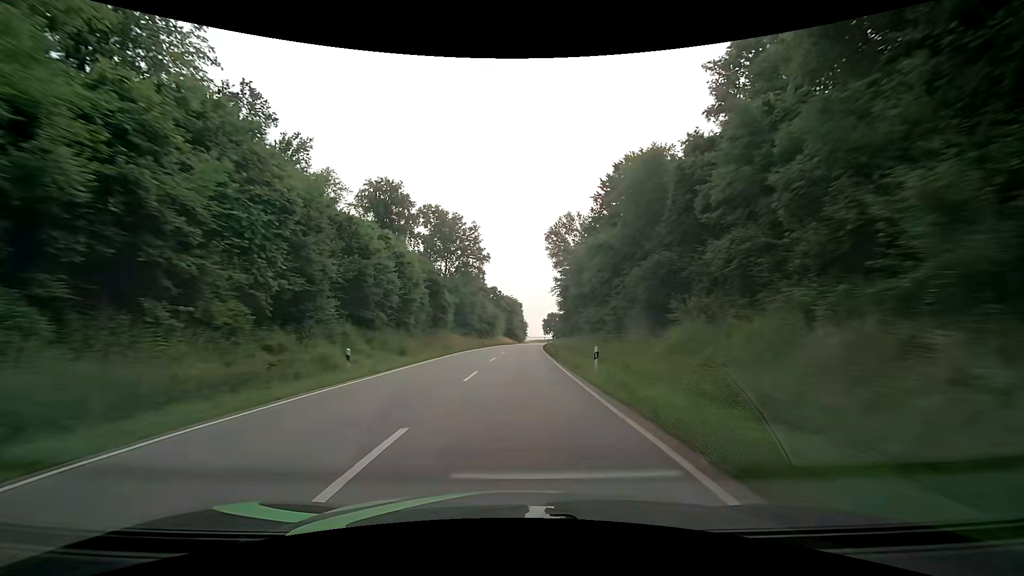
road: secondary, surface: asphalt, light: Day
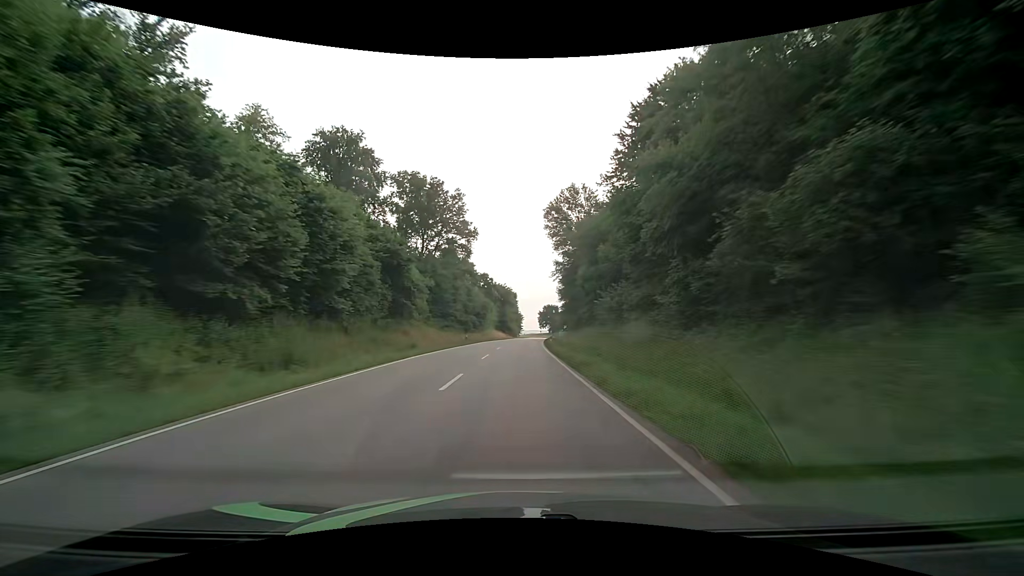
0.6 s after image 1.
(+0.1, +15.9) m; +1°
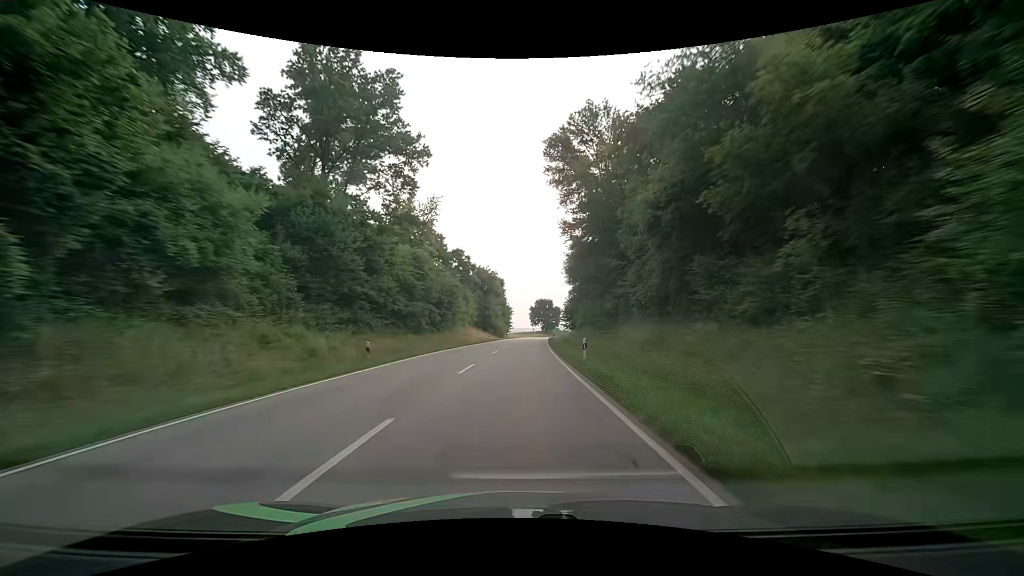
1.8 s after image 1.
(+0.3, +31.9) m; +1°
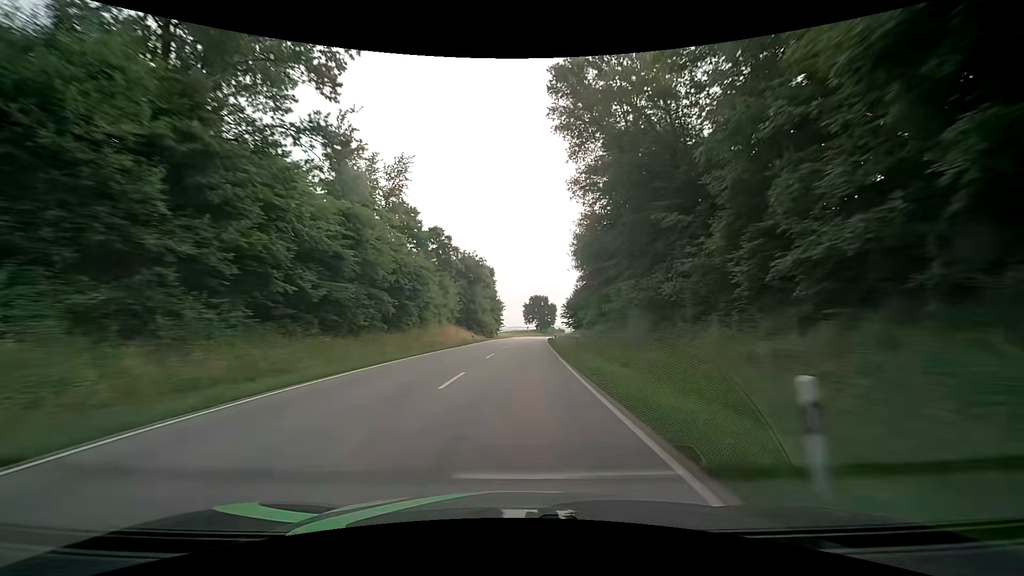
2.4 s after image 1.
(+0.1, +15.9) m; +1°
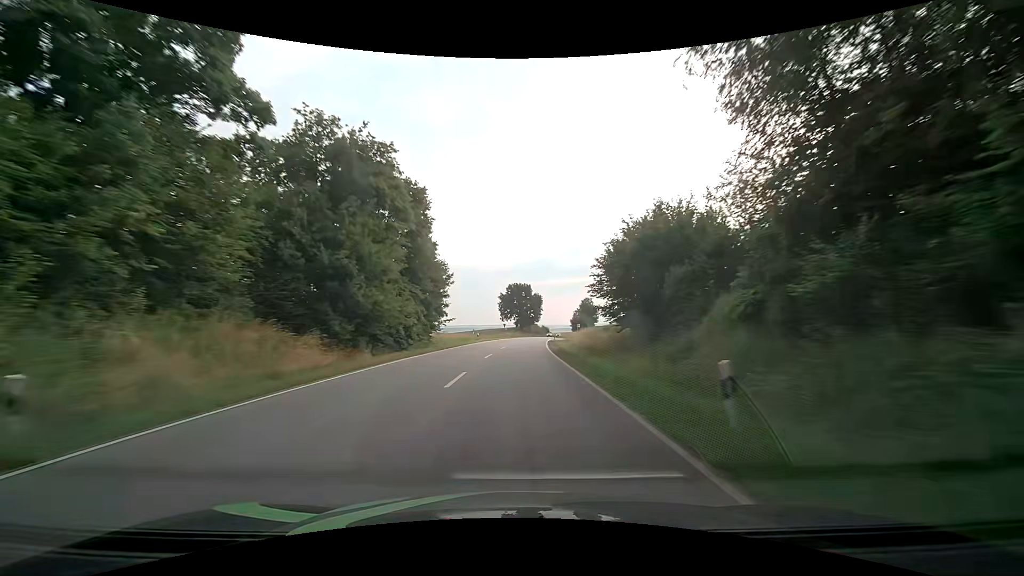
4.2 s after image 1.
(+0.9, +47.8) m; +2°
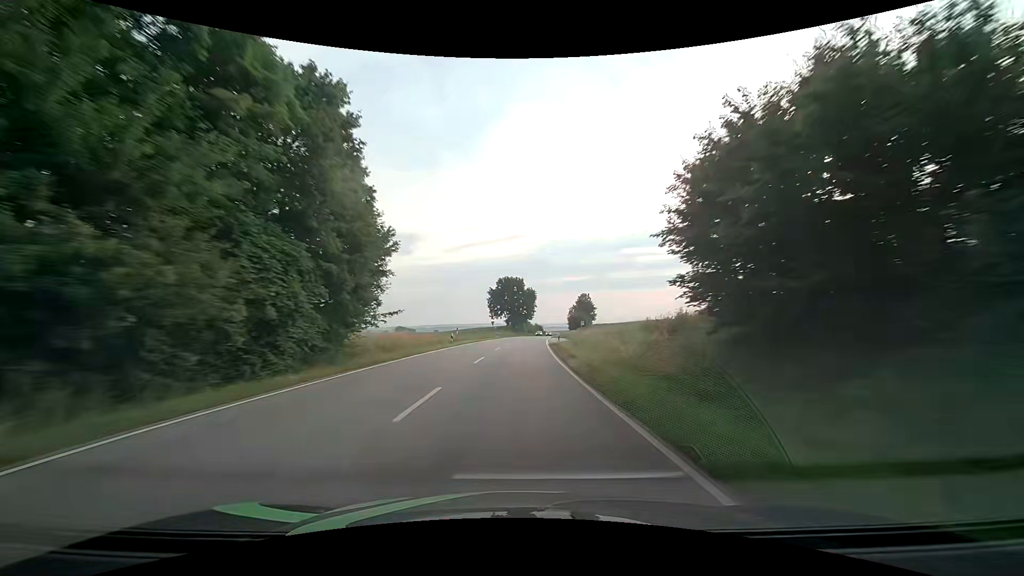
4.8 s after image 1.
(+0.1, +15.9) m; +1°
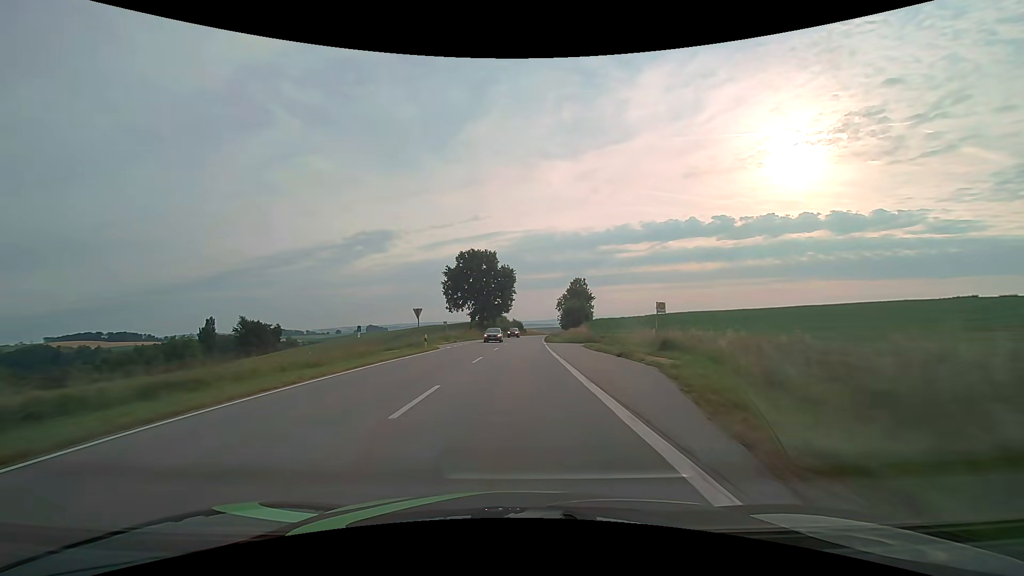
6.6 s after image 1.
(+0.9, +47.8) m; +2°
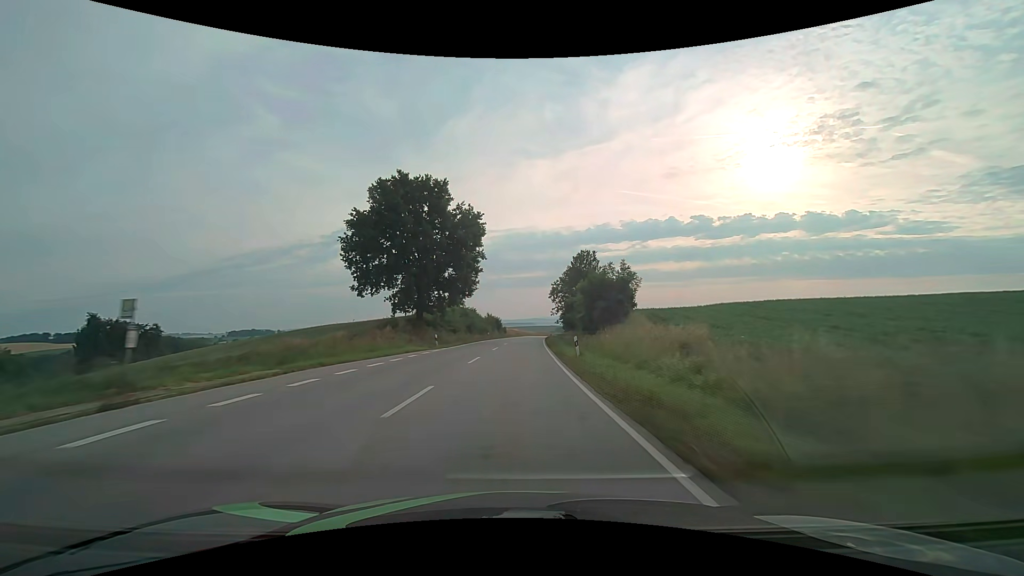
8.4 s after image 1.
(+0.9, +47.8) m; +2°
(0, +10) (0, +20) (0, +30) (+1, +40) (+1, +50) (+1, +60) (+2, +70) (+2, +80) (+3, +90) (+4, +100) m
